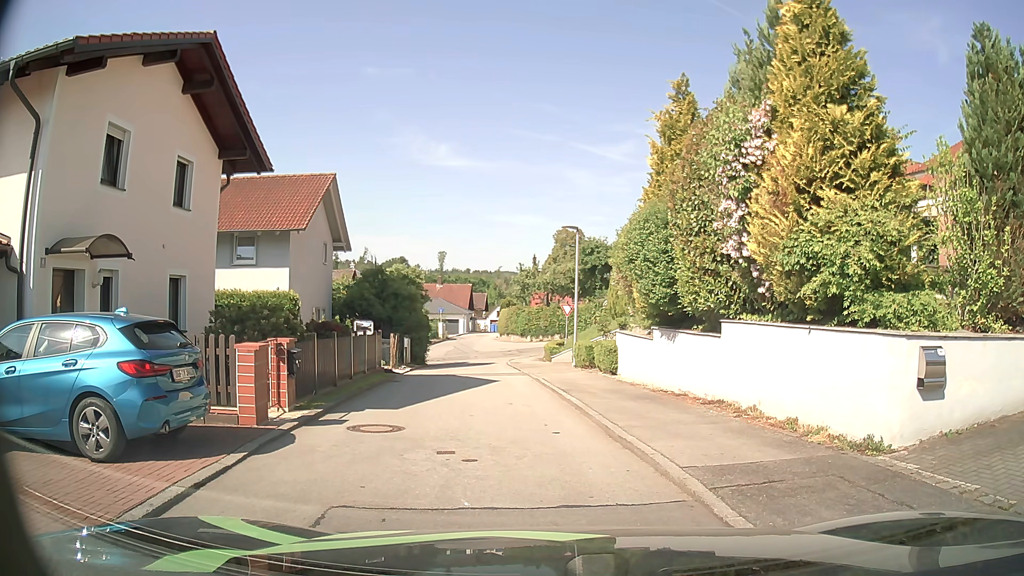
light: Day
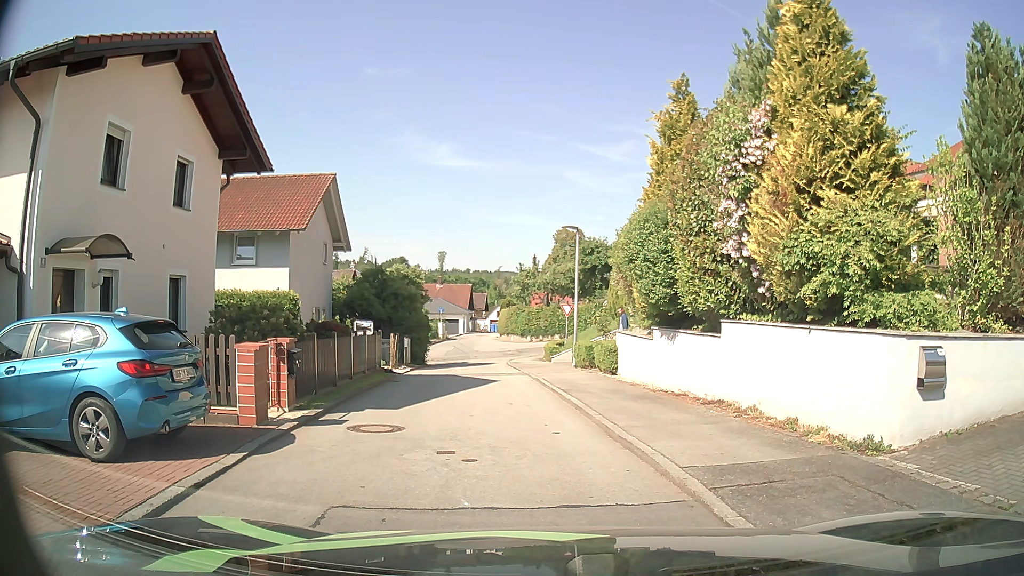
(0.0, 0.0) m; 0°
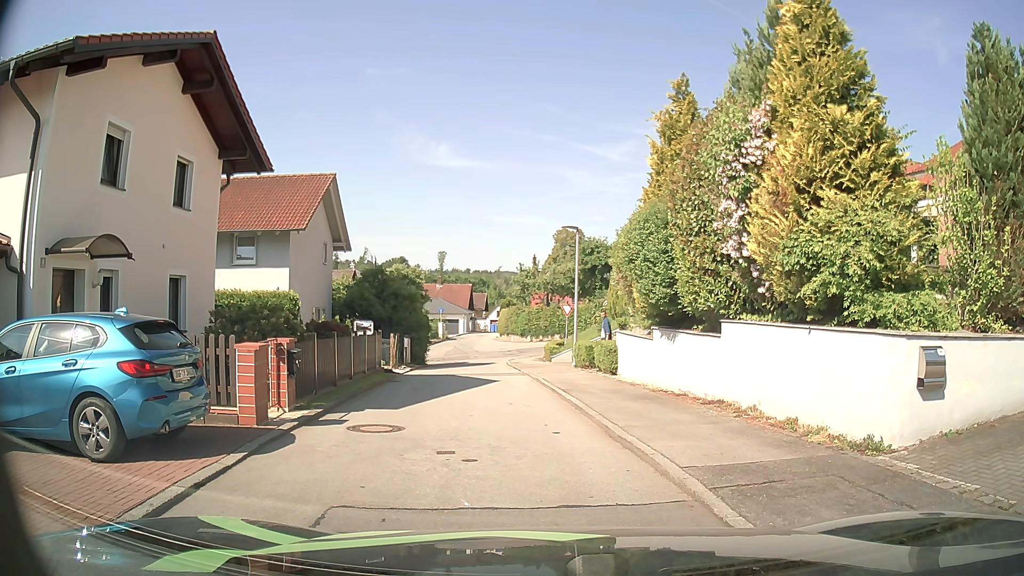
(0.0, 0.0) m; 0°
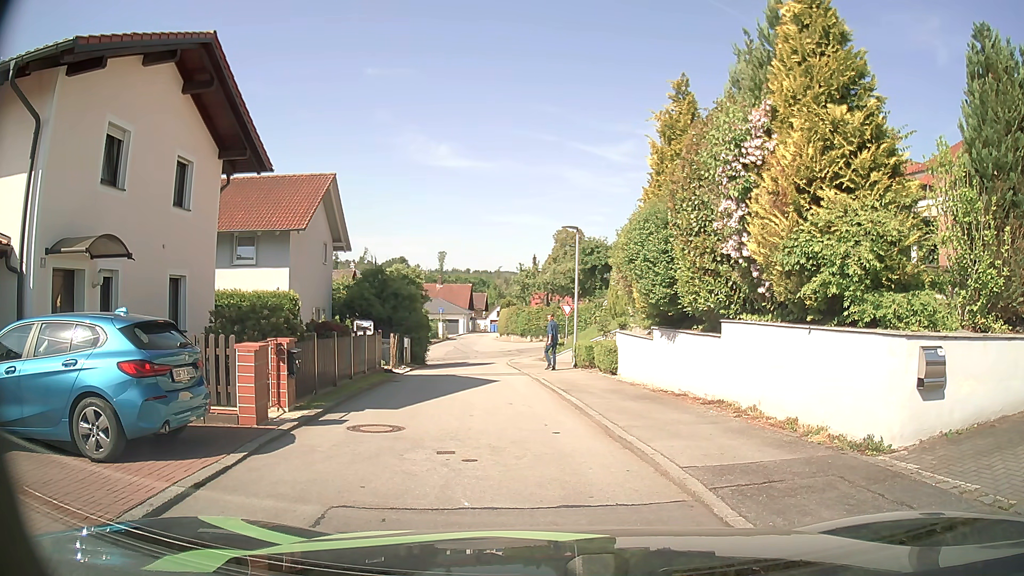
(0.0, 0.0) m; 0°
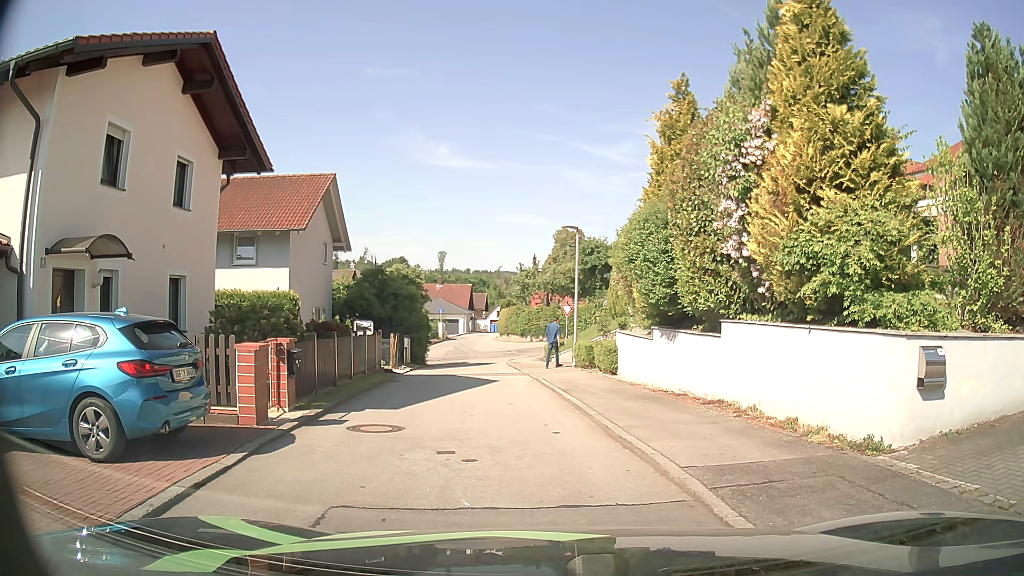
(0.0, 0.0) m; 0°
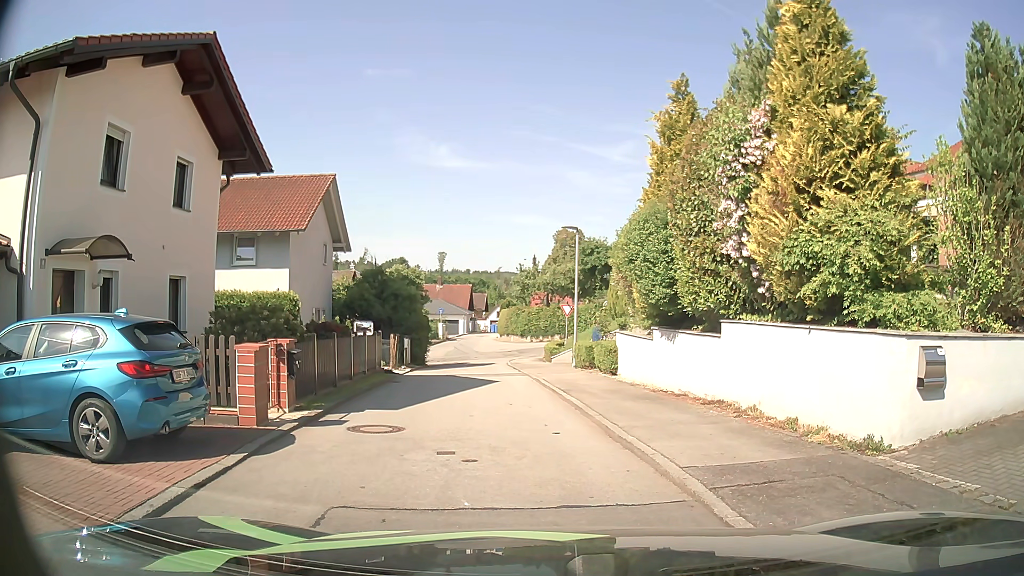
(0.0, 0.0) m; 0°
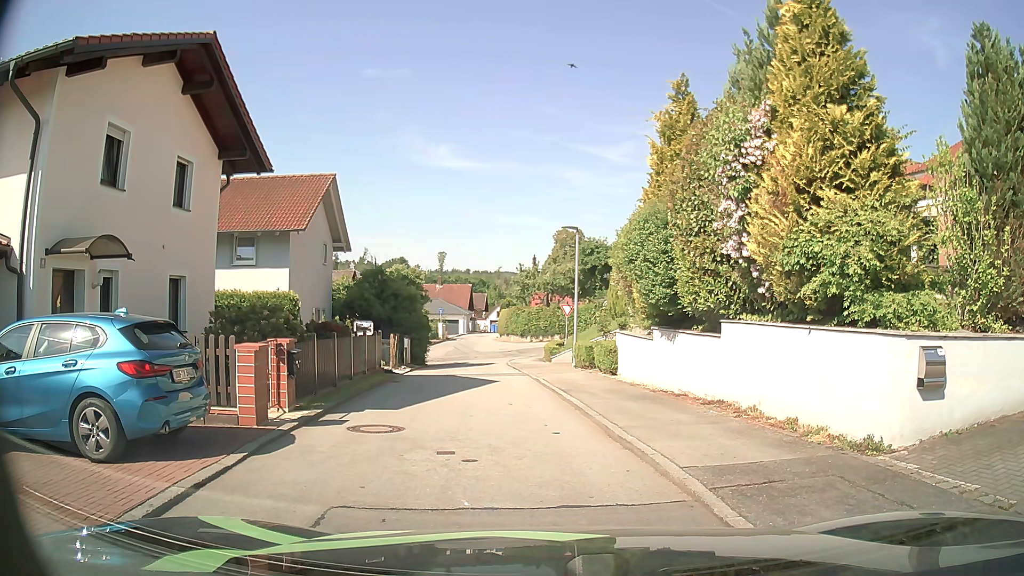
(0.0, 0.0) m; 0°
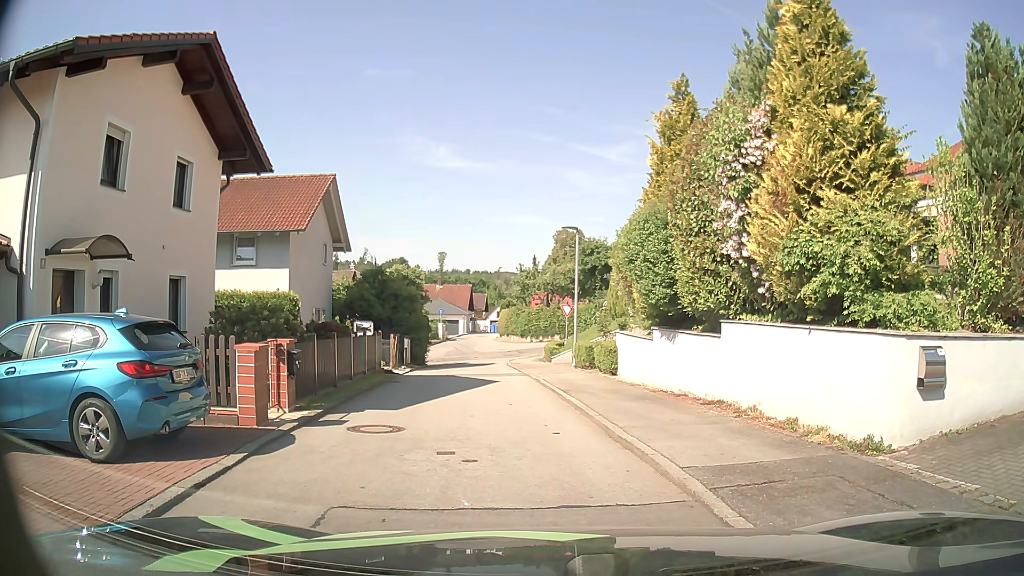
(0.0, 0.0) m; 0°
